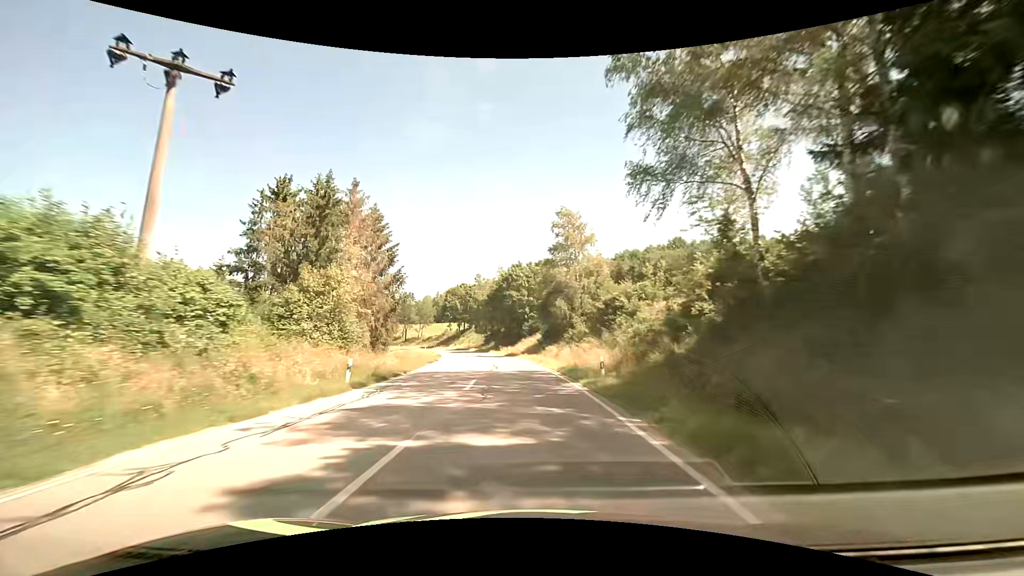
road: secondary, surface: asphalt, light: Day
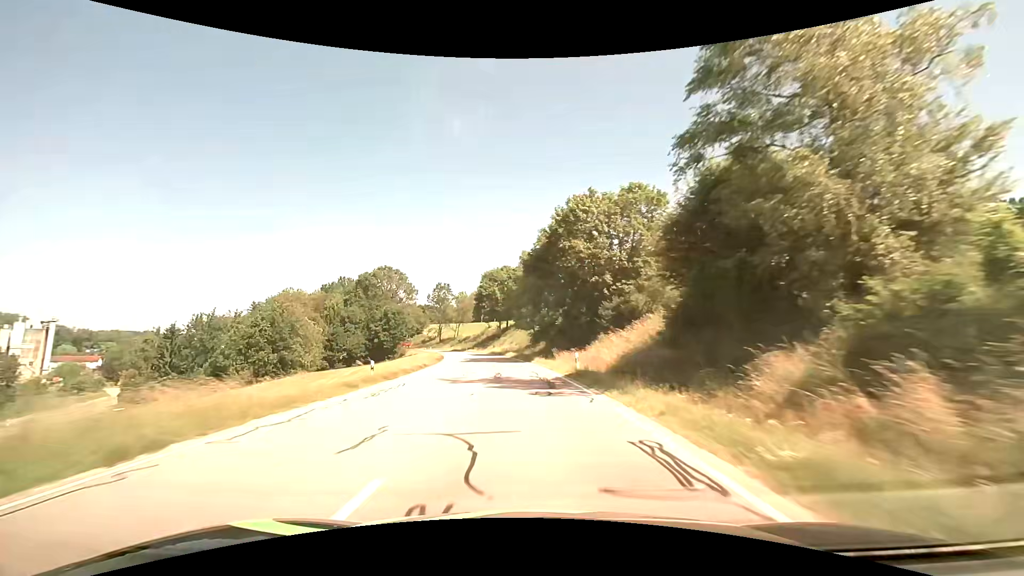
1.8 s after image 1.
(-2.3, +38.5) m; -6°
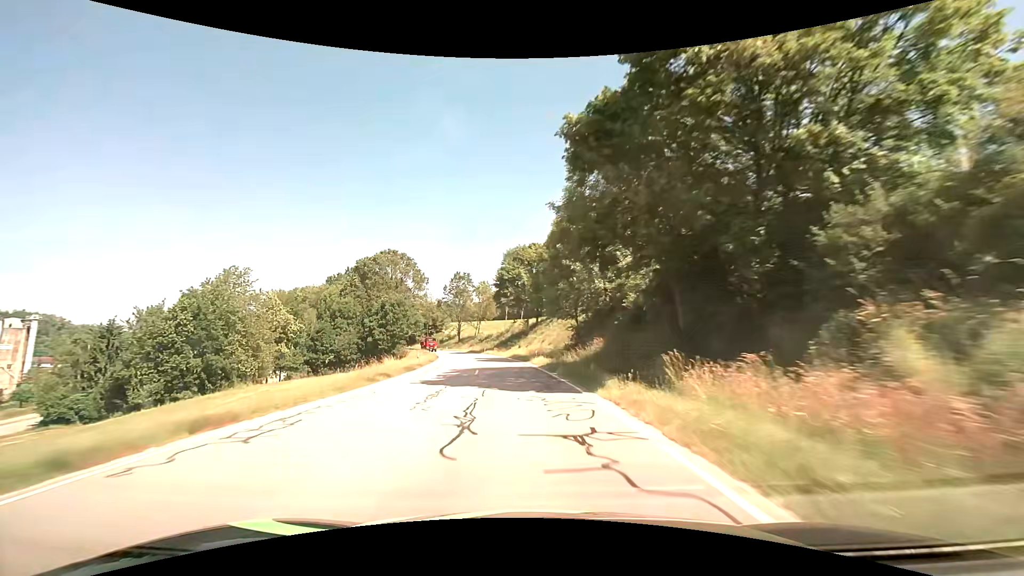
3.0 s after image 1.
(-0.9, +26.0) m; -4°
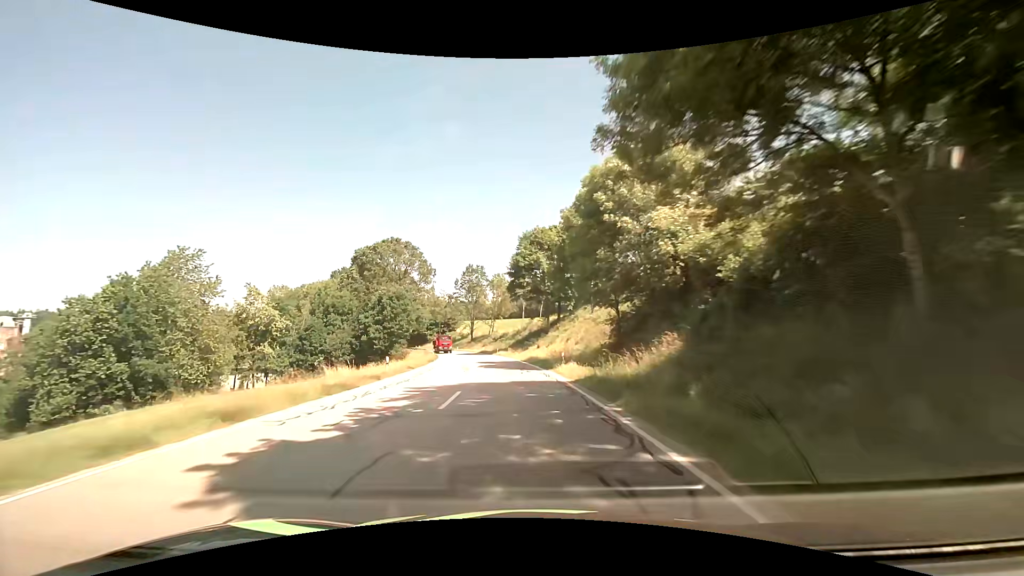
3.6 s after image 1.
(-0.3, +13.1) m; -2°
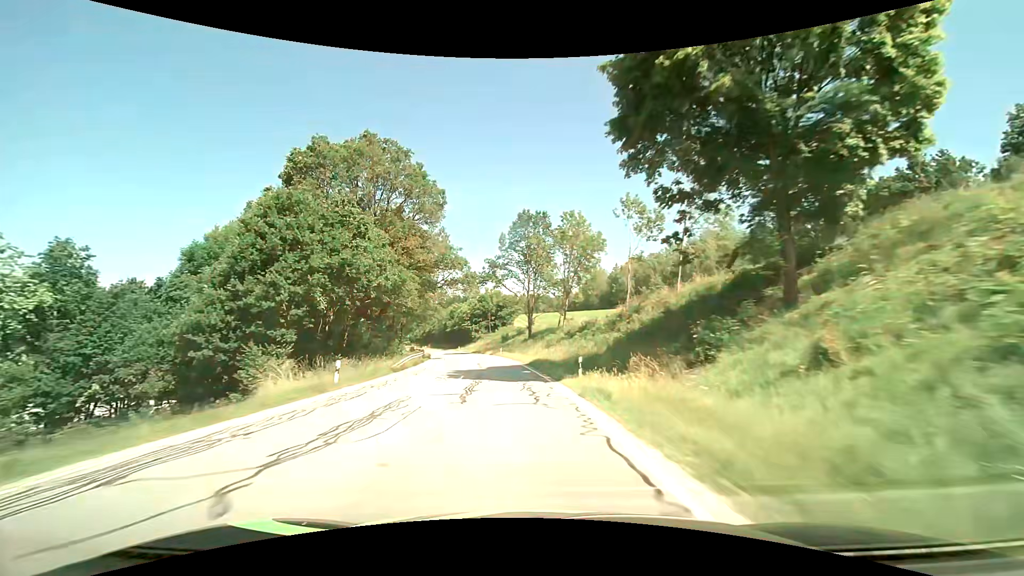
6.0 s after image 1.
(-3.6, +52.7) m; -8°
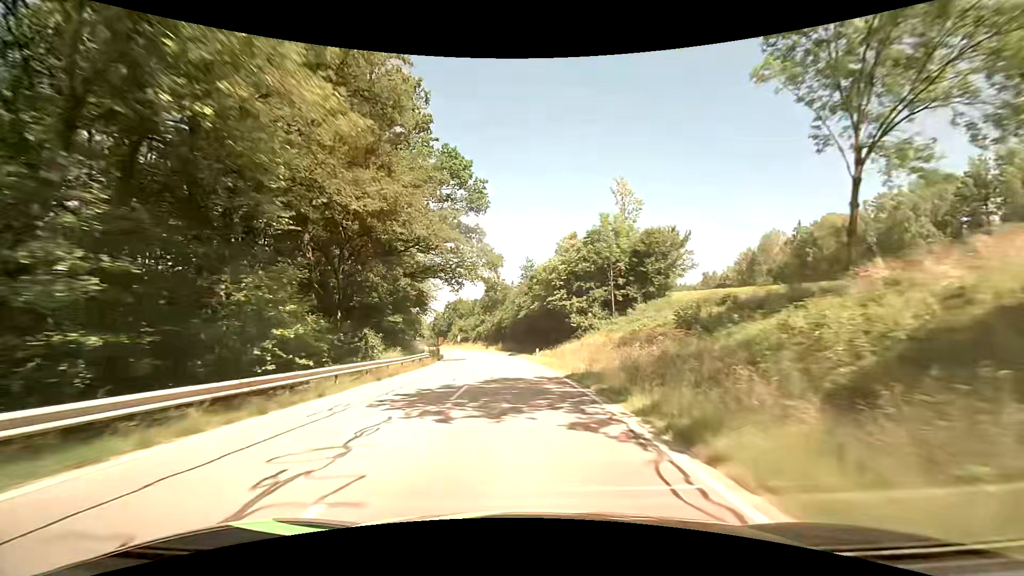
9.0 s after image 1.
(-7.6, +66.7) m; -12°
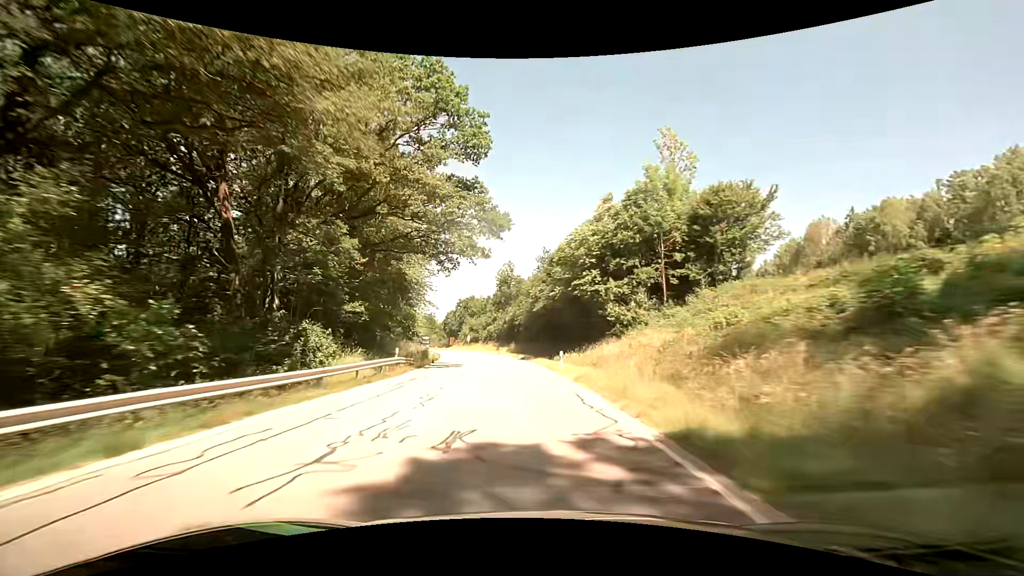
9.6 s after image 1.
(-0.2, +13.6) m; -2°
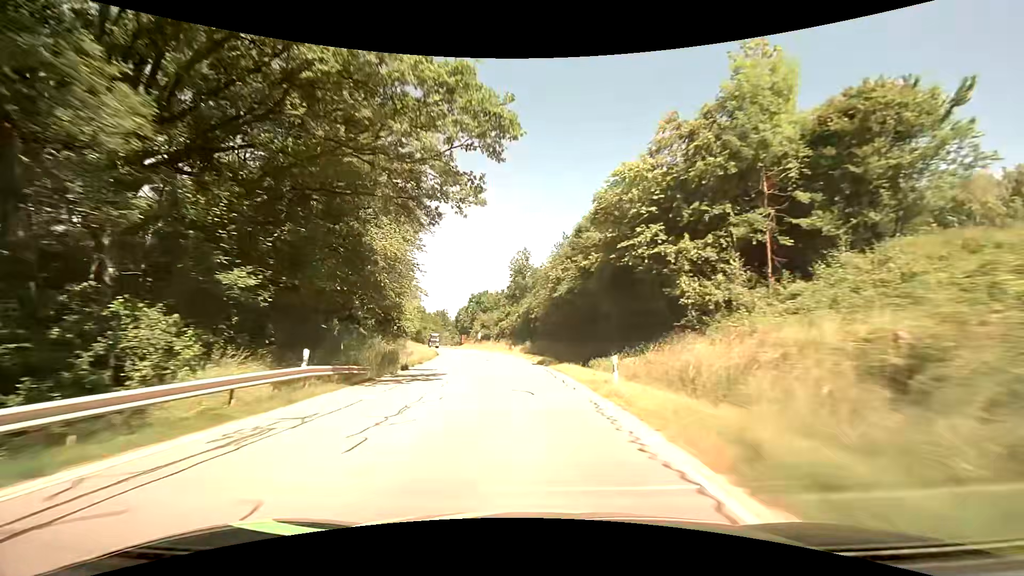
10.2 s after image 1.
(-0.3, +13.4) m; -2°
(0, +10) (0, +20) (-1, +30) (-2, +40) (-3, +50) (-5, +60) (-7, +70) (-9, +79) (-11, +89) (-14, +99) m
